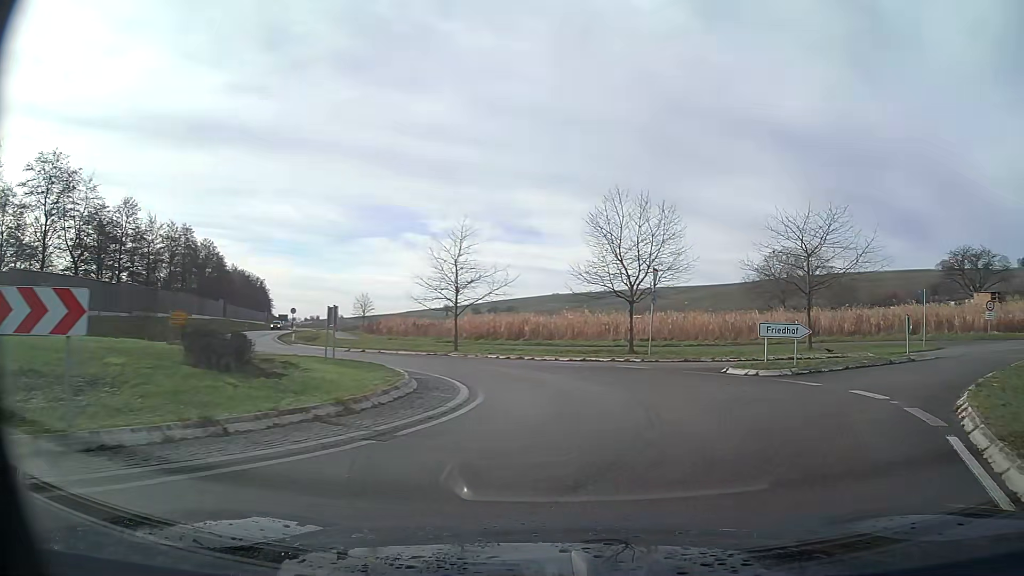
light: Day
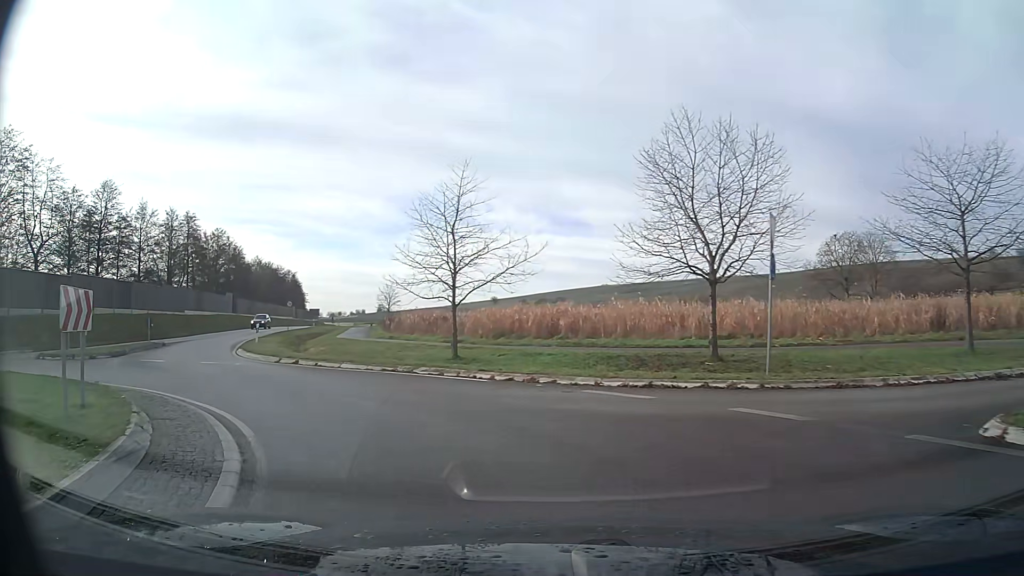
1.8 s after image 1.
(-0.7, +11.4) m; -12°
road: primary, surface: asphalt
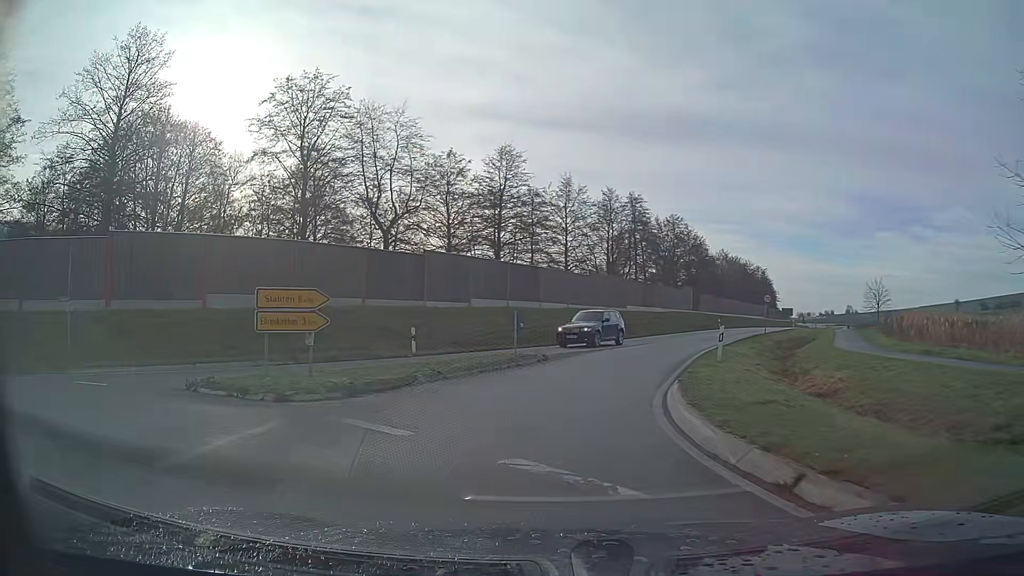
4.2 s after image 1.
(-5.3, +14.4) m; -35°
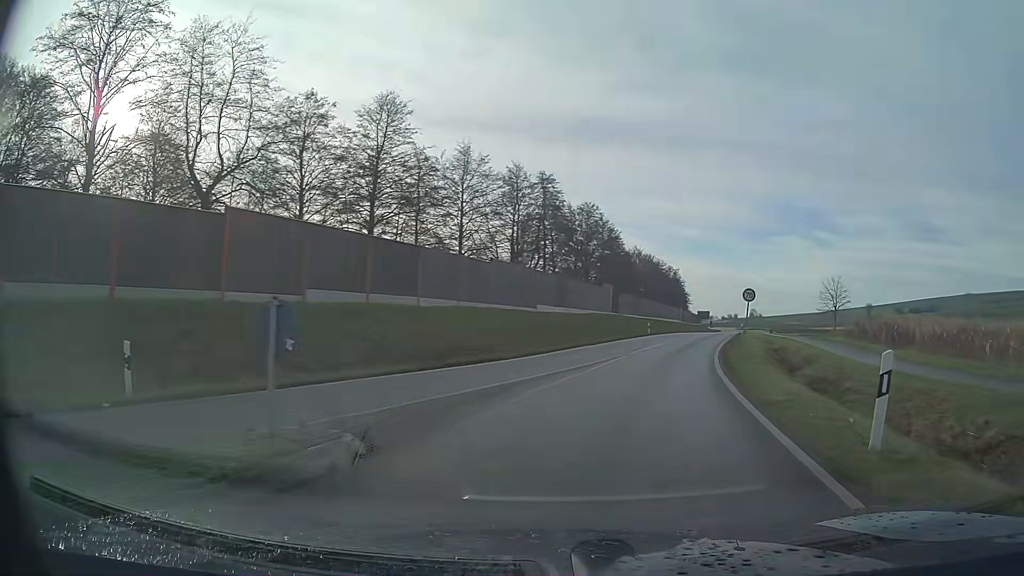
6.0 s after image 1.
(+1.0, +13.8) m; +12°
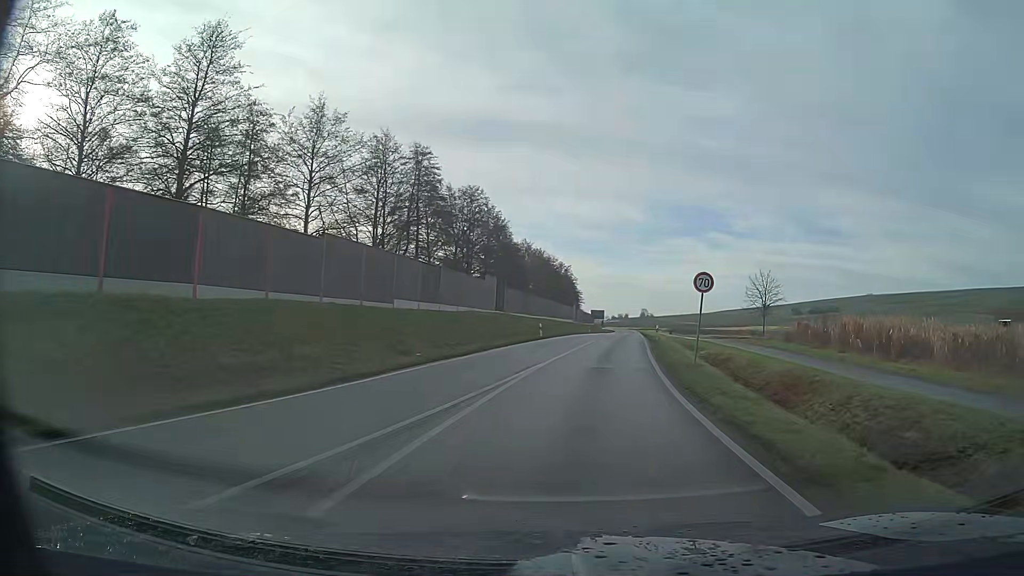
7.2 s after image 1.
(+0.8, +11.2) m; +8°
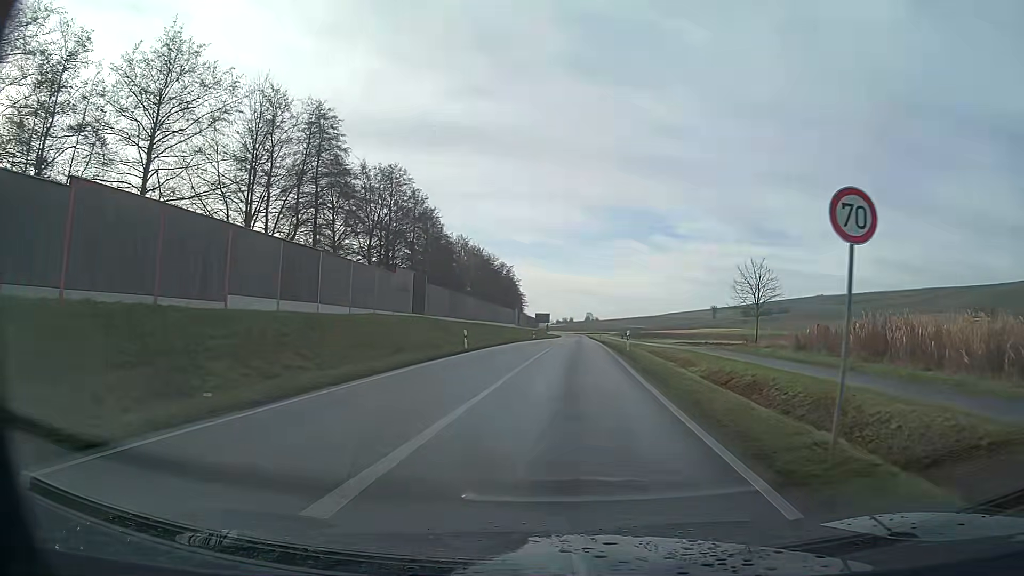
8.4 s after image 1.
(+0.5, +13.1) m; +4°
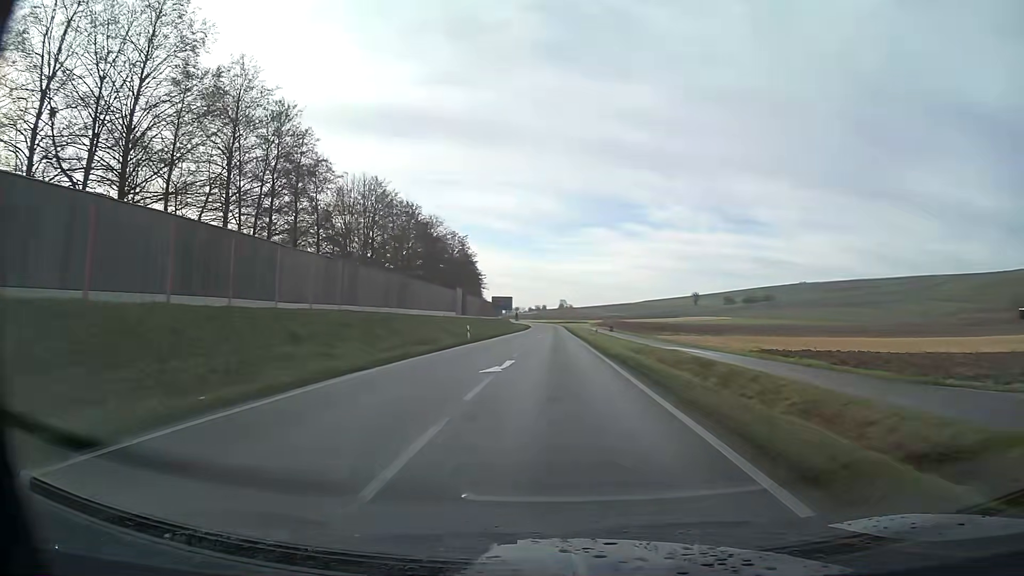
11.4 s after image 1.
(+0.9, +39.1) m; +2°
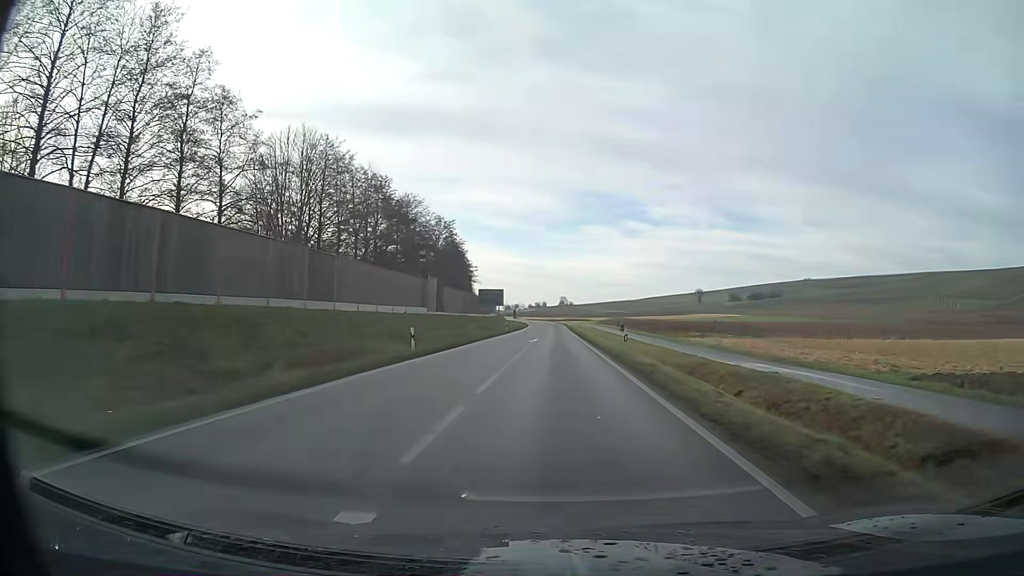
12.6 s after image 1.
(0.0, +17.1) m; 0°
(0, +10) (0, +20) (0, +30) (0, +40) (0, +50) (0, +60) (0, +70) (0, +80) (0, +90) (0, +100) m
